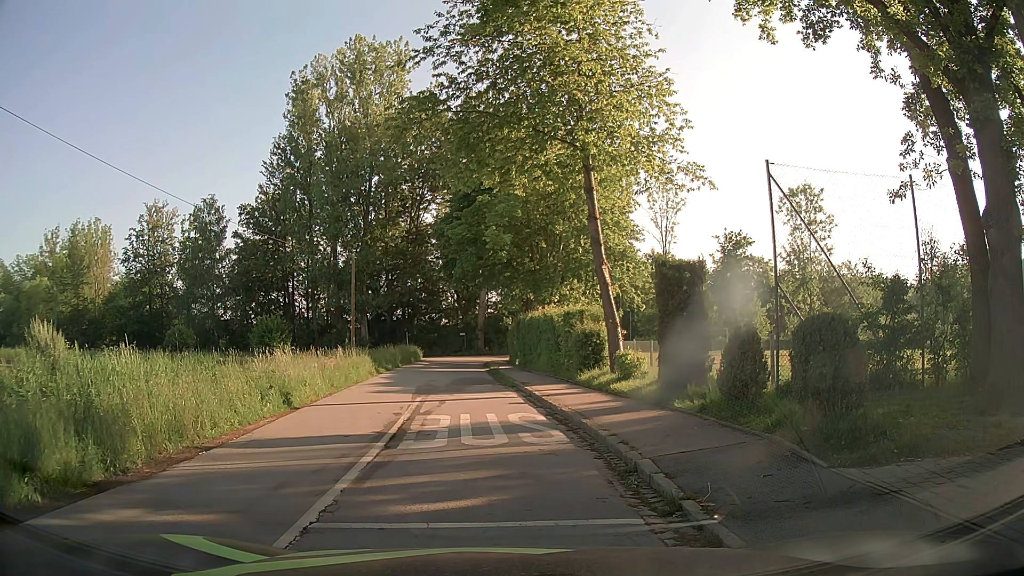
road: residential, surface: asphalt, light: Day
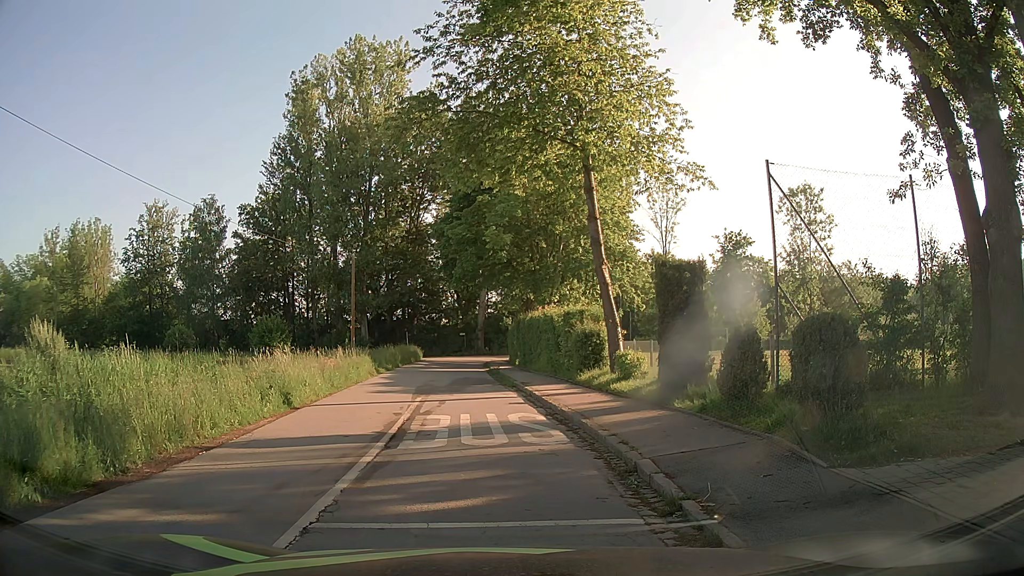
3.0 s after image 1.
(0.0, 0.0) m; 0°
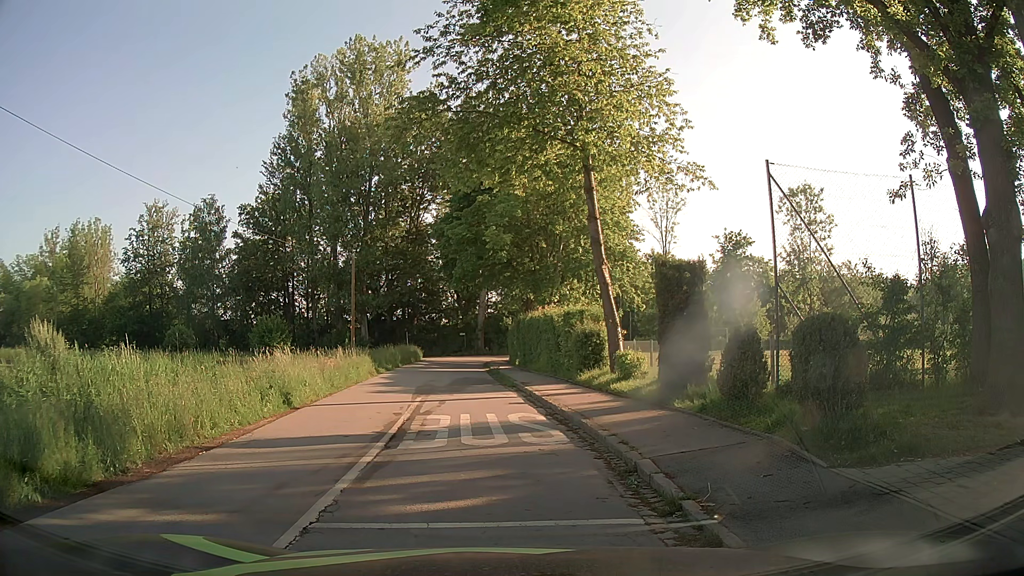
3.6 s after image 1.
(0.0, 0.0) m; 0°
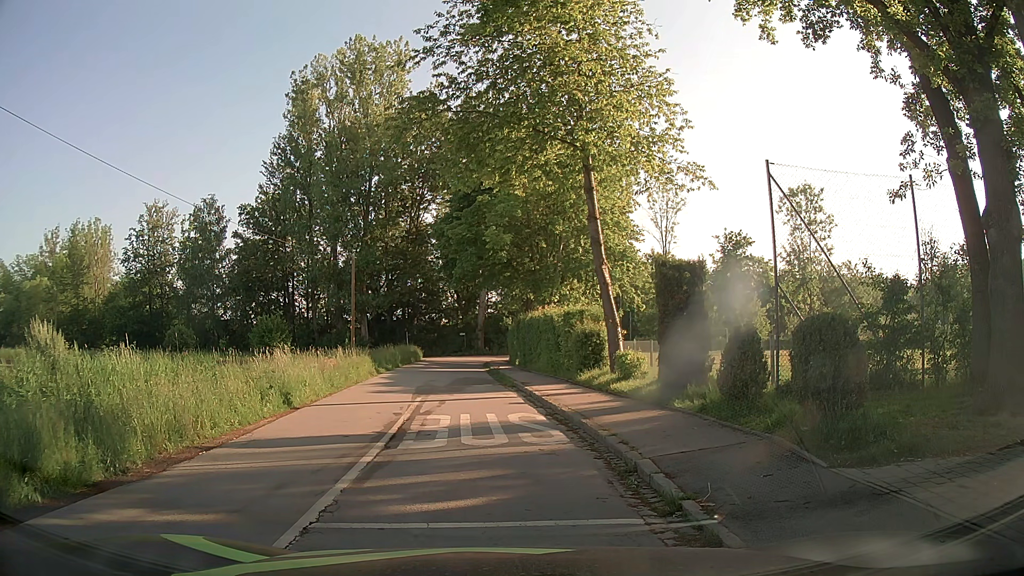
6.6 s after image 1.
(0.0, 0.0) m; 0°
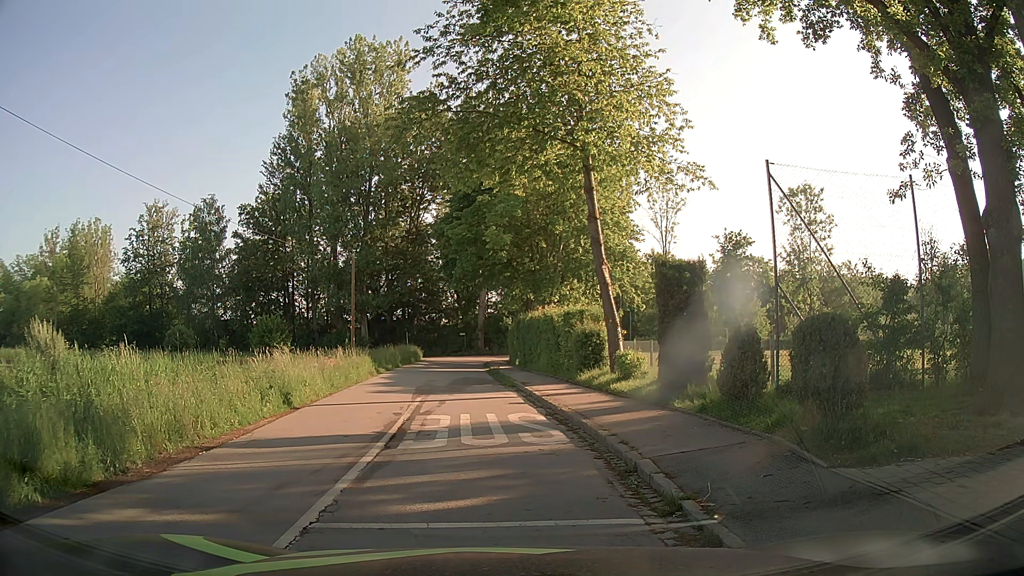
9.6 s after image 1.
(0.0, 0.0) m; 0°
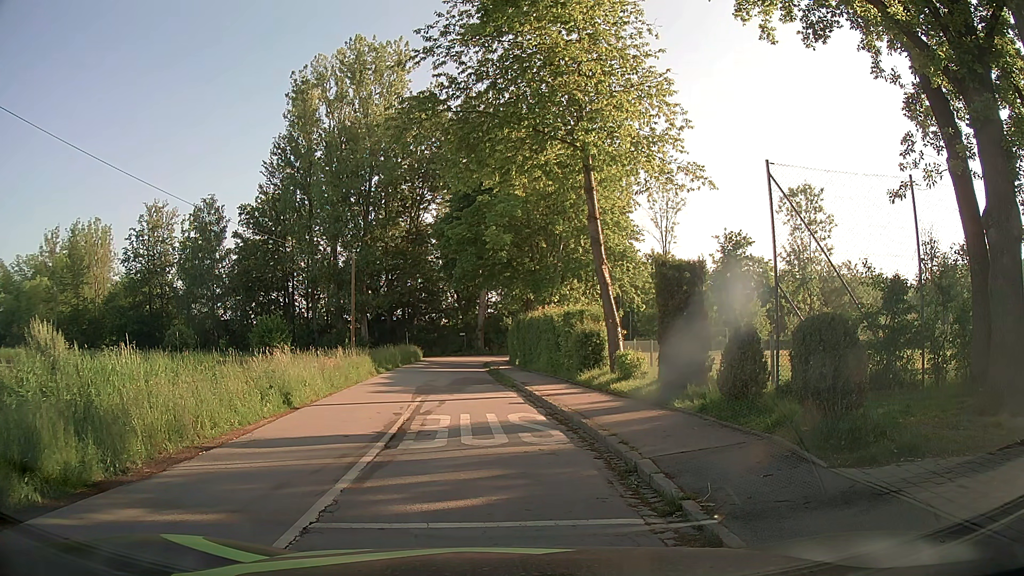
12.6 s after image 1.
(0.0, 0.0) m; 0°
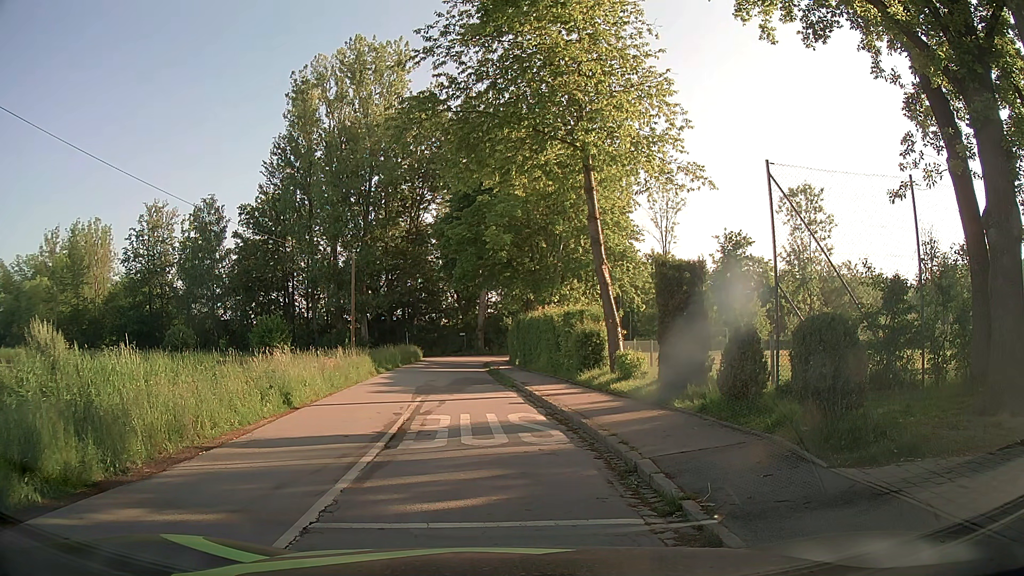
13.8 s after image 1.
(0.0, 0.0) m; 0°
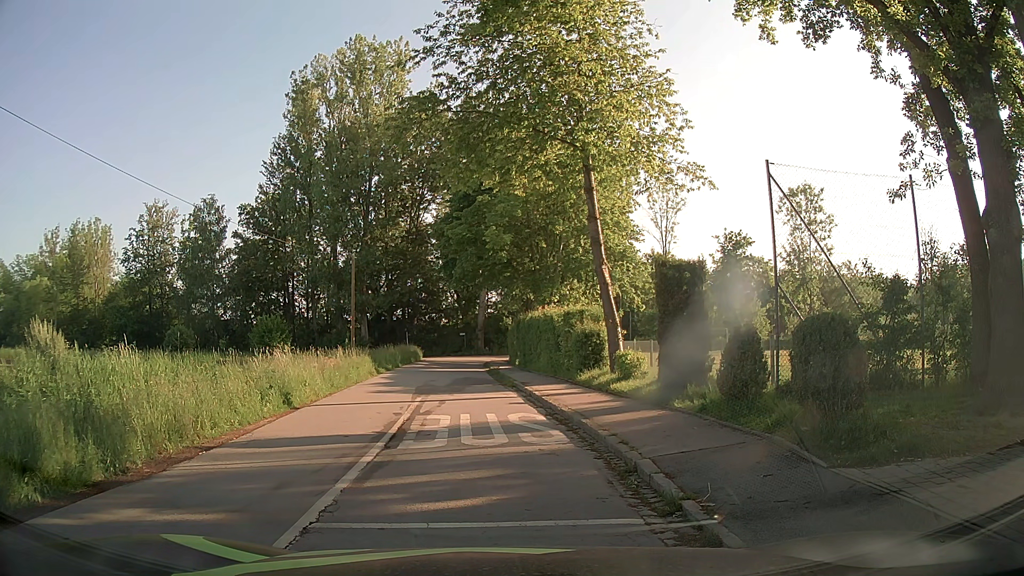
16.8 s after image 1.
(0.0, 0.0) m; 0°
